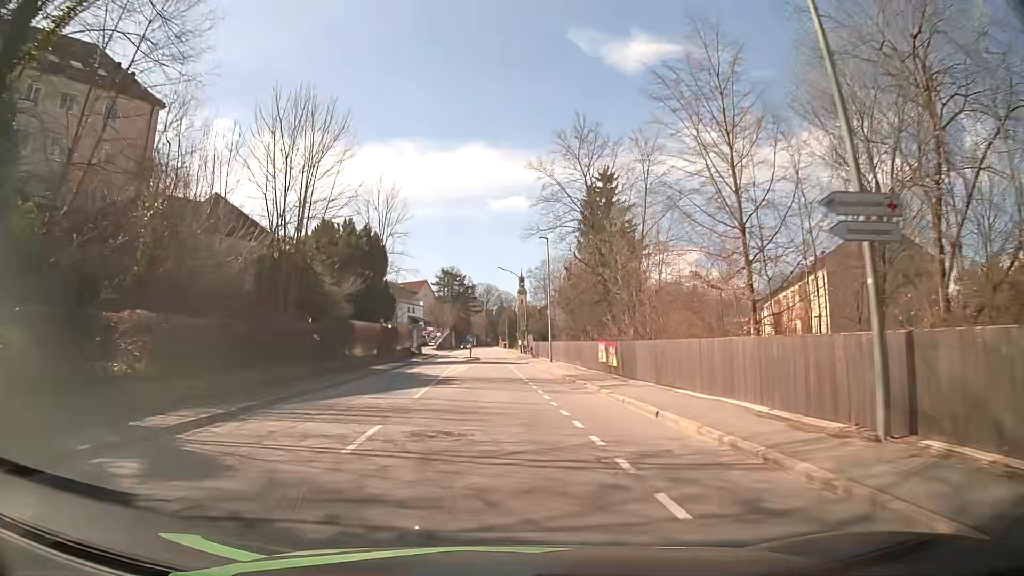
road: tertiary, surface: asphalt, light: Day
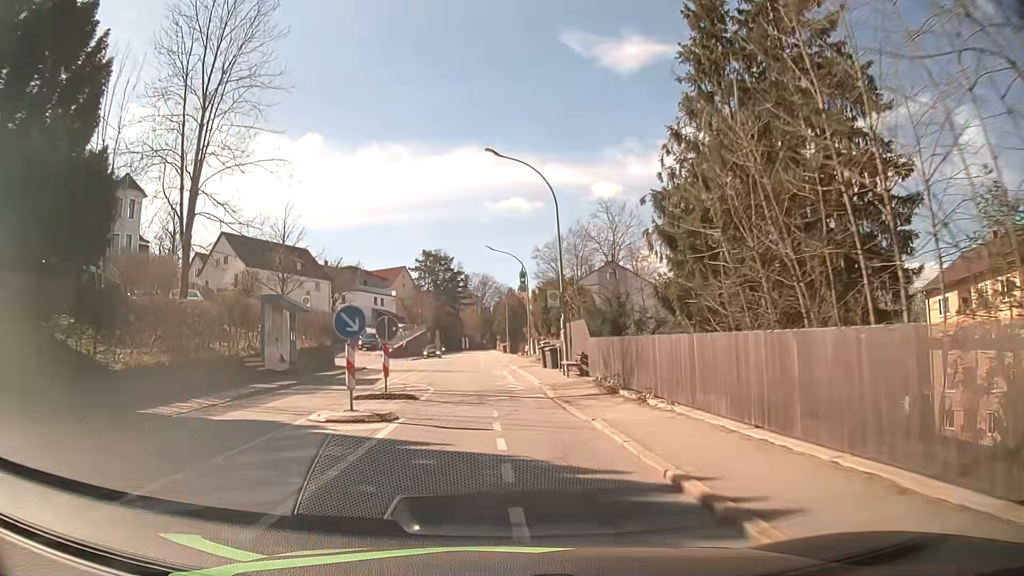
(-0.2, +42.6) m; 0°
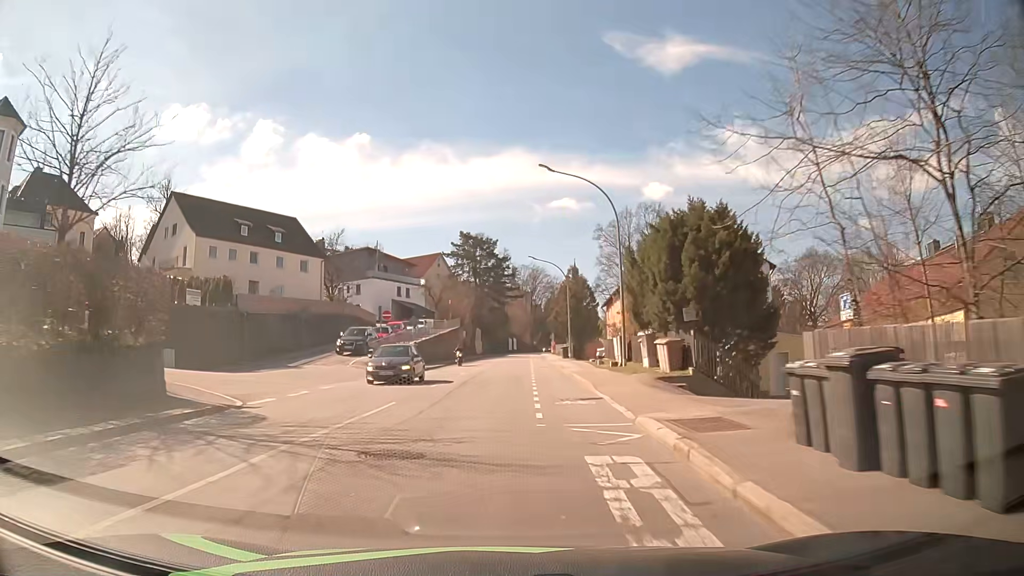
(-0.8, +25.3) m; -4°
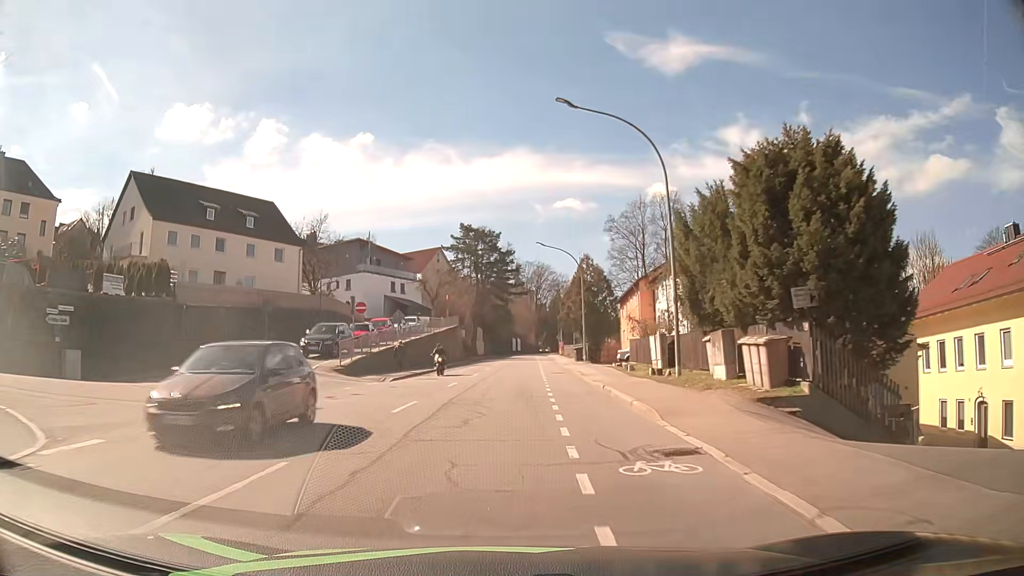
(0.0, +8.4) m; 0°
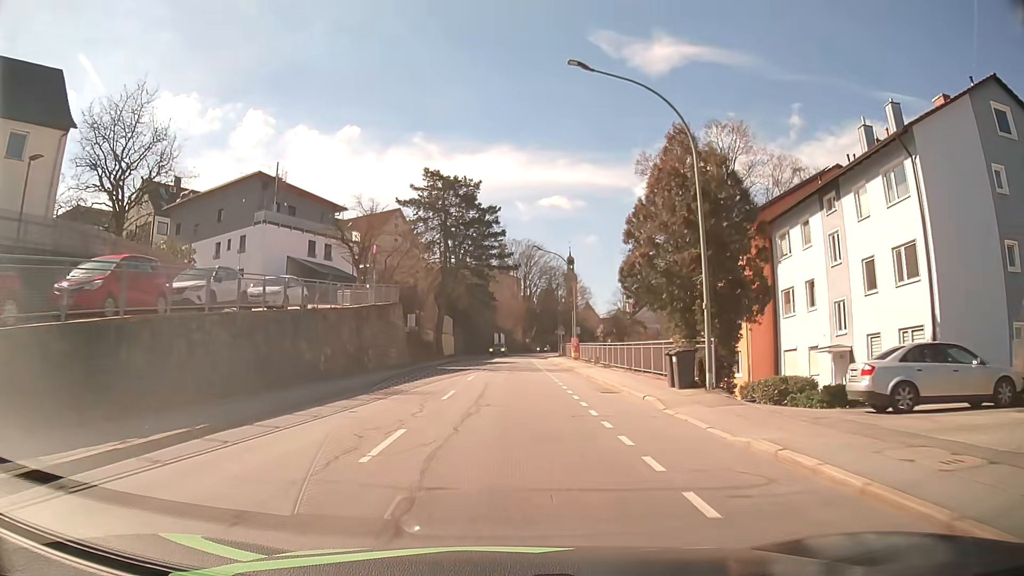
(+0.1, +33.2) m; +1°
(0, +10) (0, +20) (0, +30) (+1, +40) (+1, +50) (+1, +60) (+1, +70) (+2, +80) (+3, +90) (+4, +100) m
